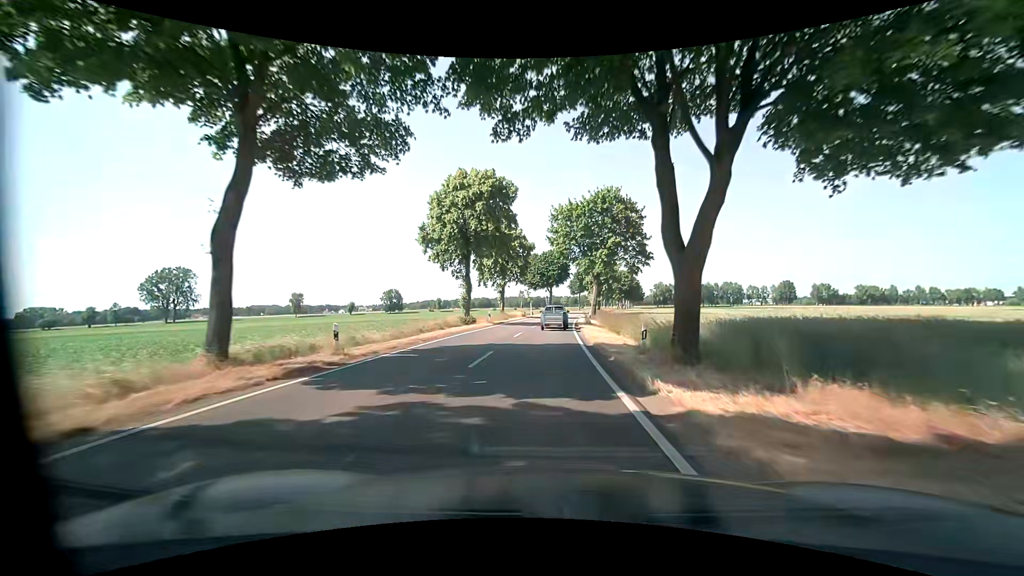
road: tertiary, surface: asphalt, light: Day
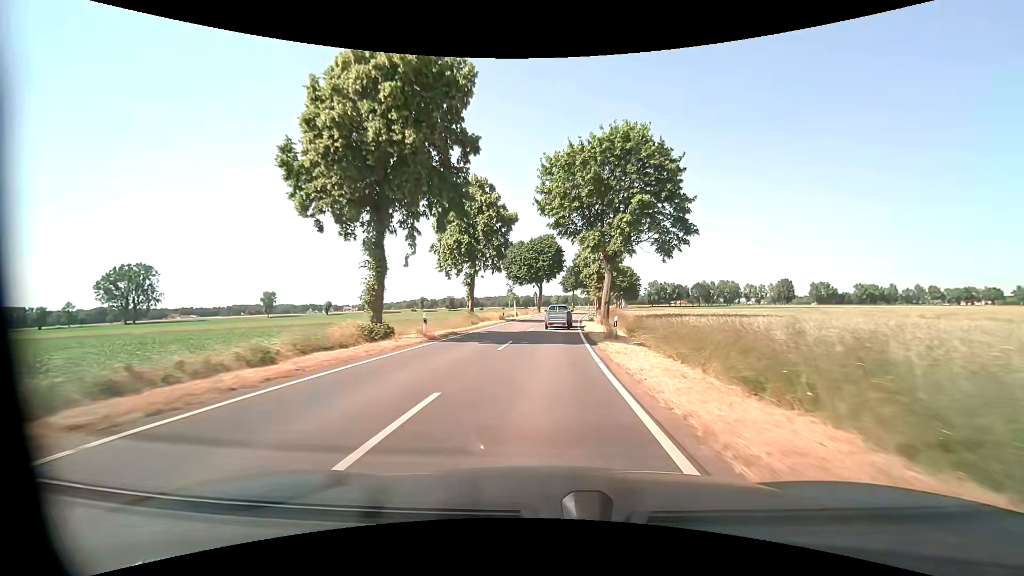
(+0.2, +19.4) m; +1°
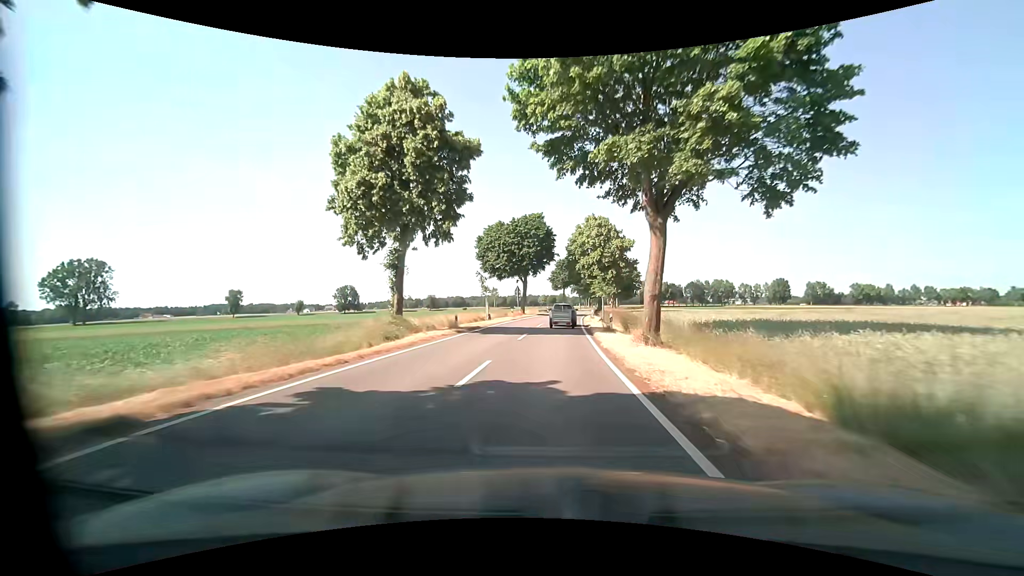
(+0.2, +19.3) m; +1°
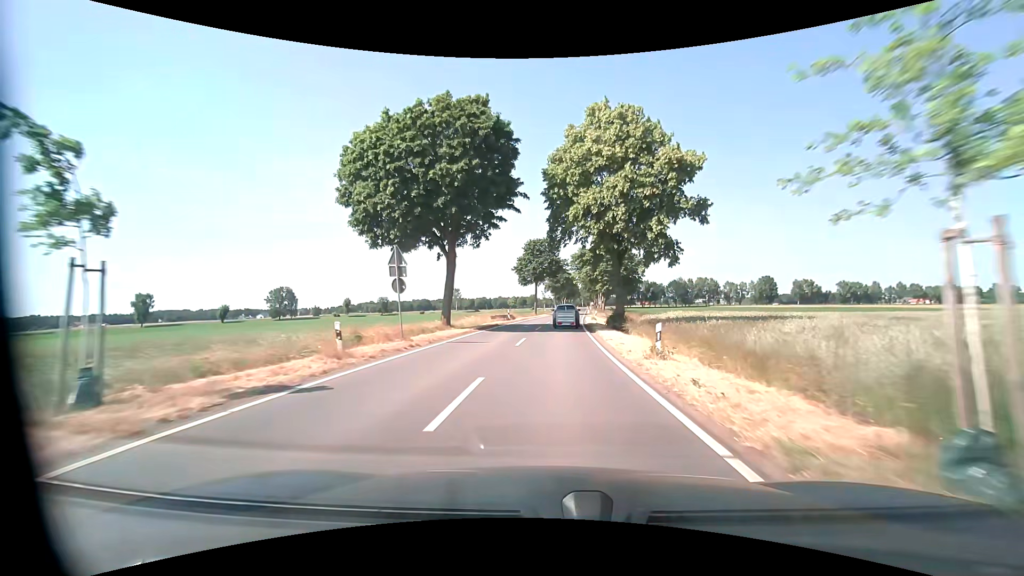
(+1.2, +38.5) m; +4°
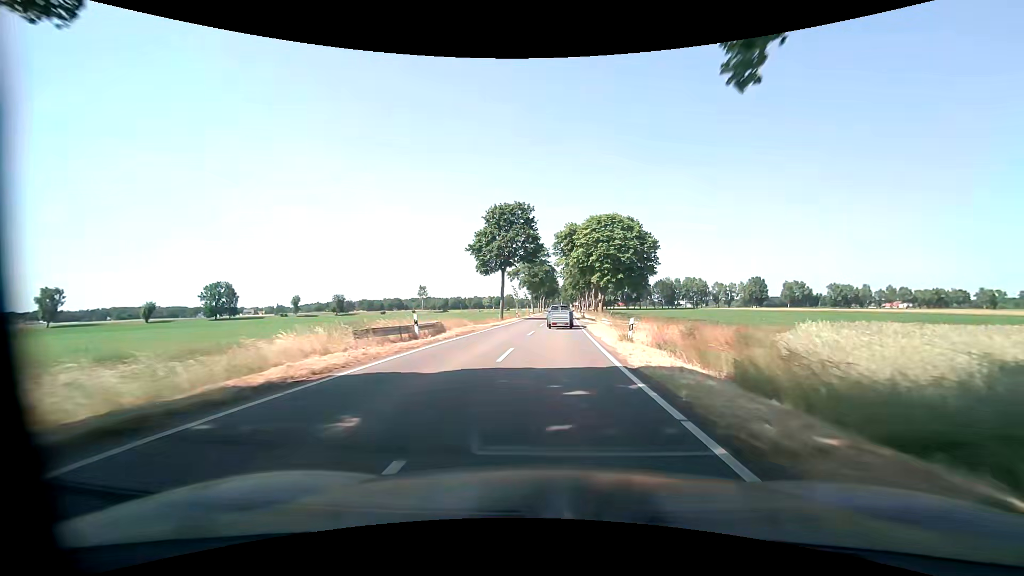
(+0.5, +28.8) m; +3°
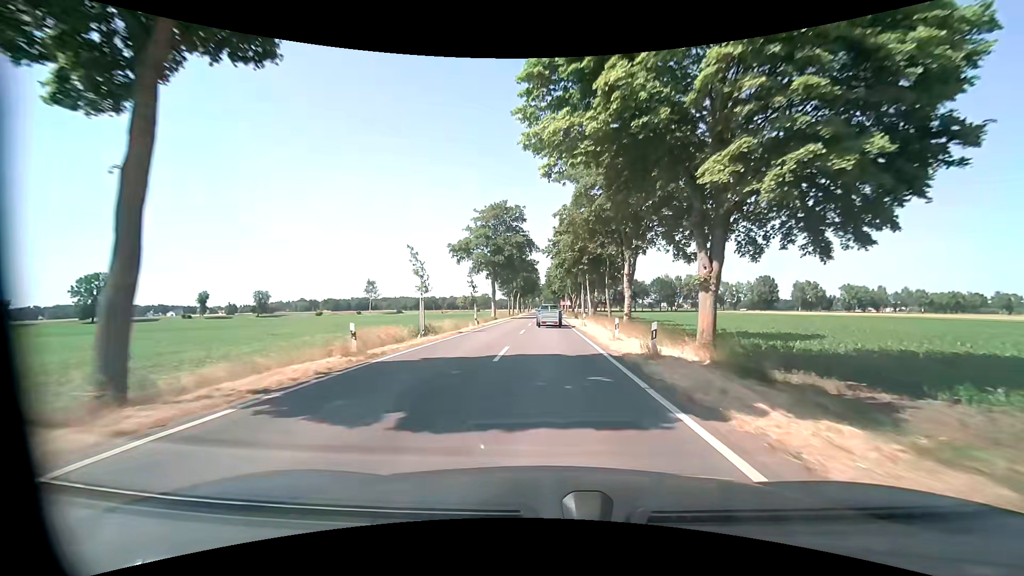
(+1.0, +48.3) m; +2°
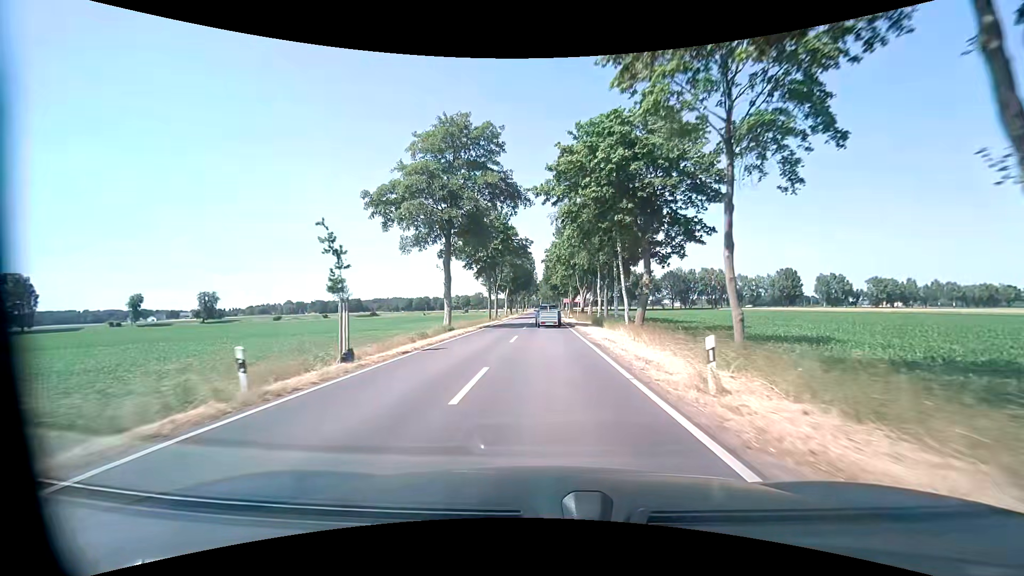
(+0.1, +29.3) m; 0°
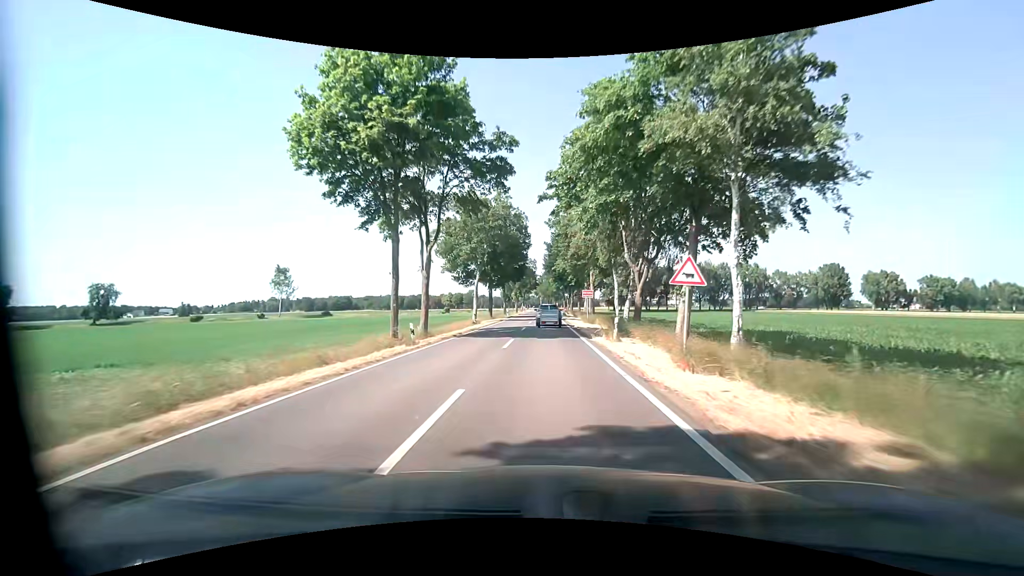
(-0.2, +39.5) m; 0°
(0, +10) (0, +20) (0, +30) (0, +40) (0, +50) (0, +60) (0, +70) (0, +80) (0, +90) (0, +100) m
